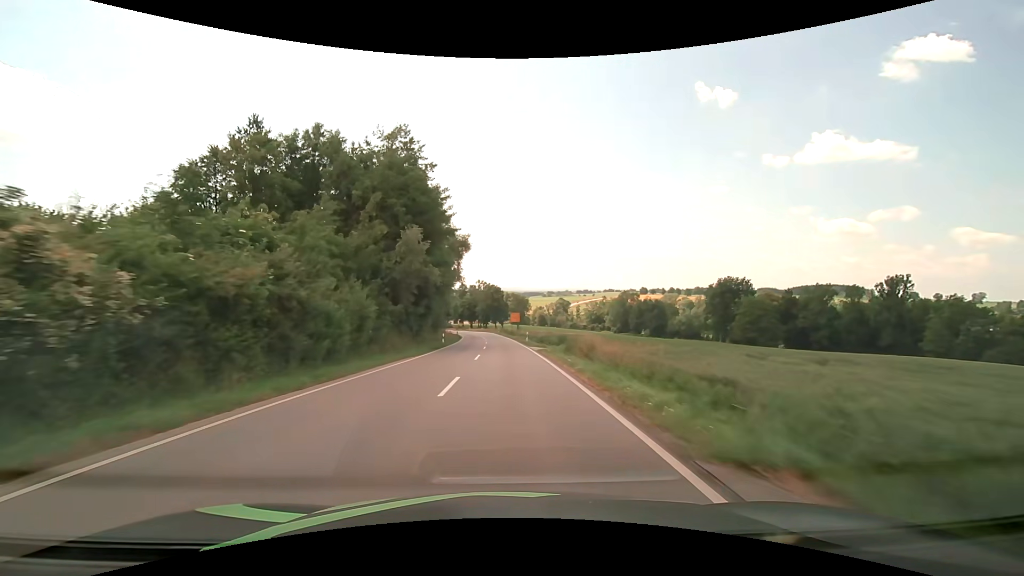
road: secondary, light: Day
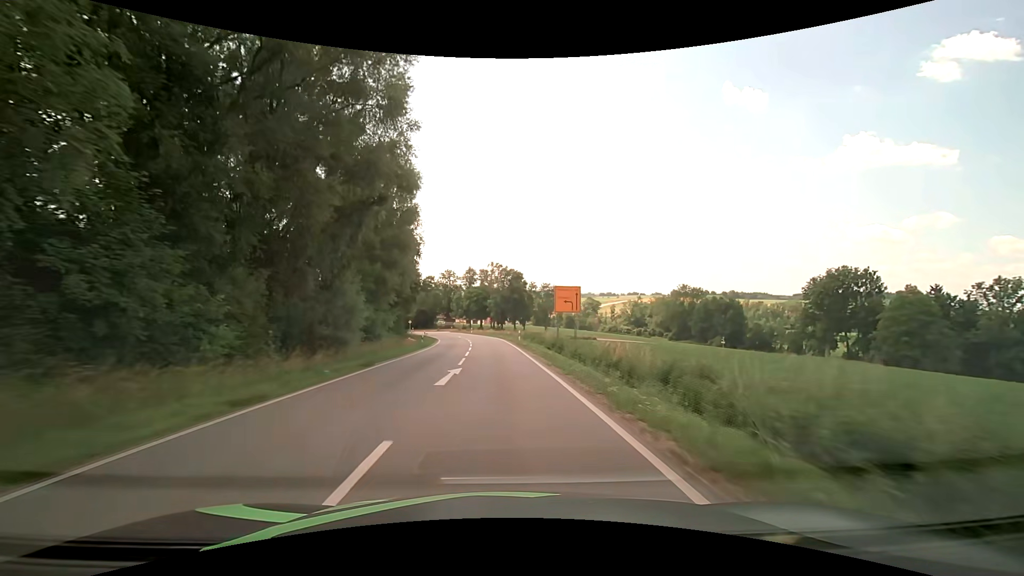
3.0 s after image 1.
(-0.9, +54.0) m; -3°
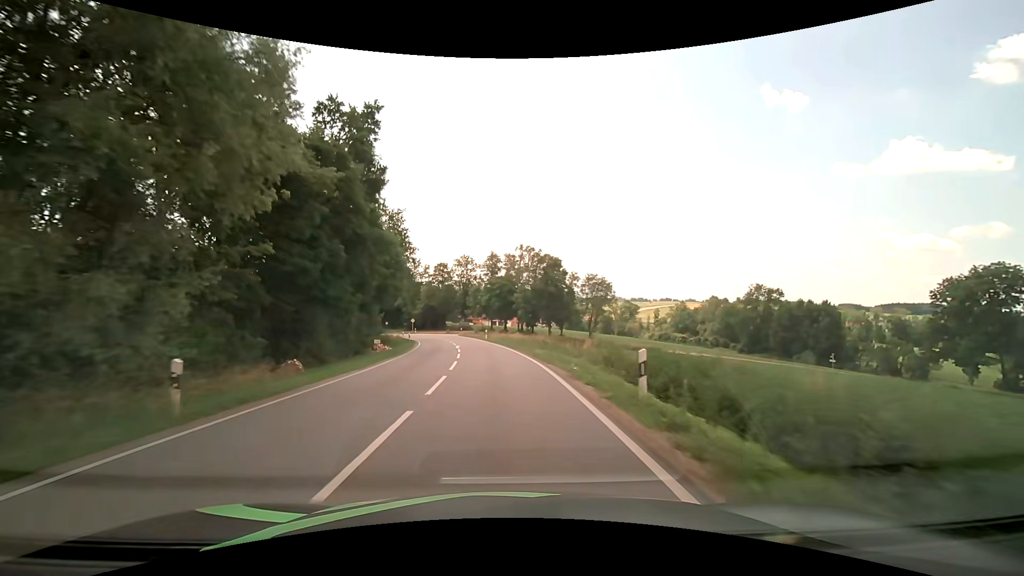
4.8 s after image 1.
(-0.6, +32.0) m; -3°
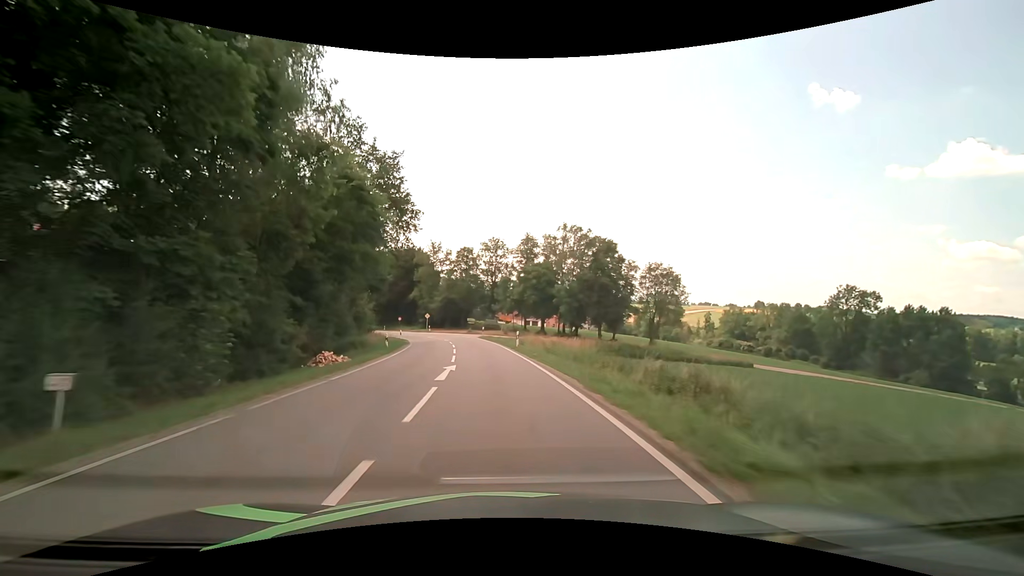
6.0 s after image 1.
(-0.7, +21.2) m; -4°
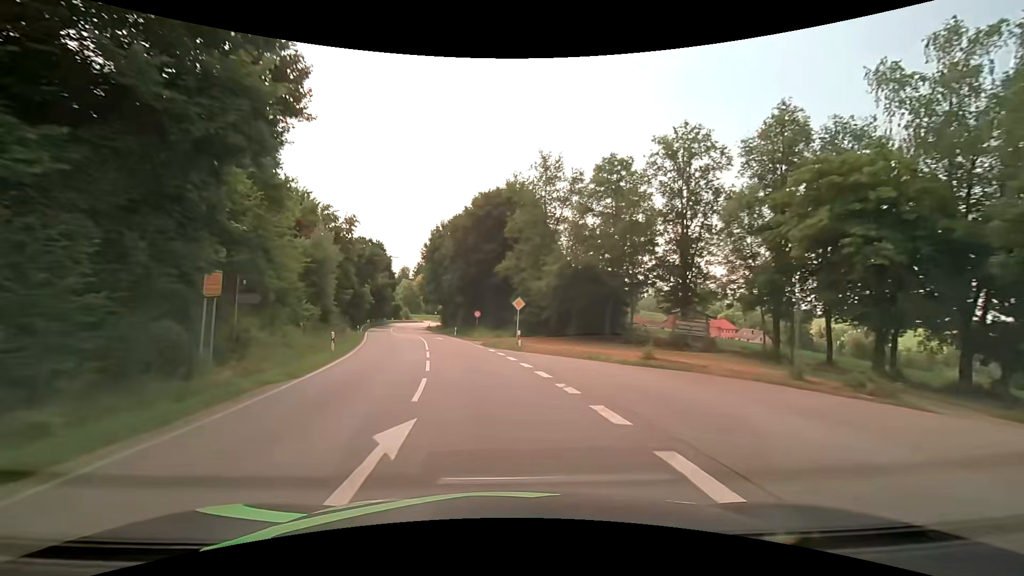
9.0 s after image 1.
(-5.4, +52.1) m; -14°
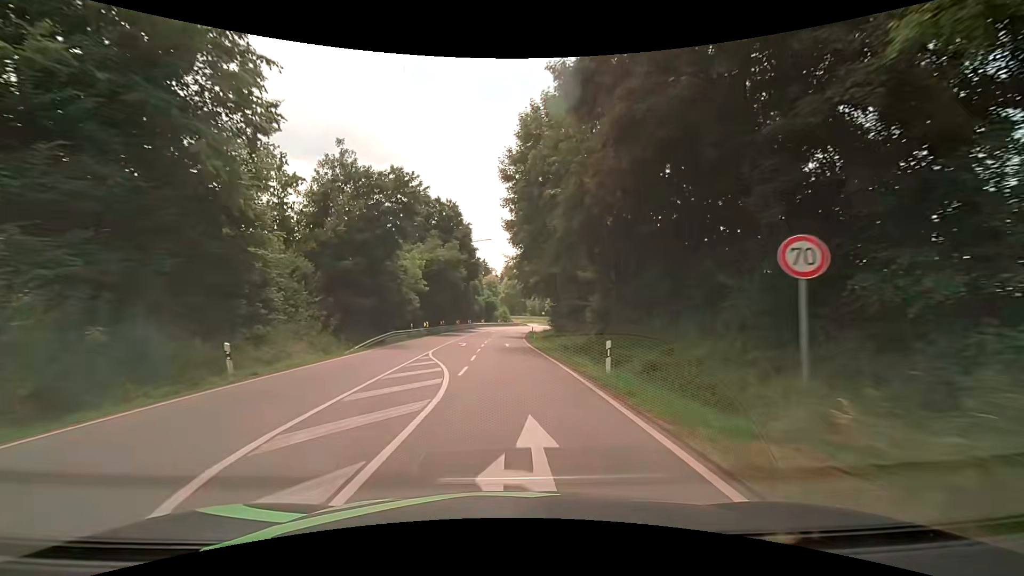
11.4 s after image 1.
(-5.2, +41.4) m; -13°
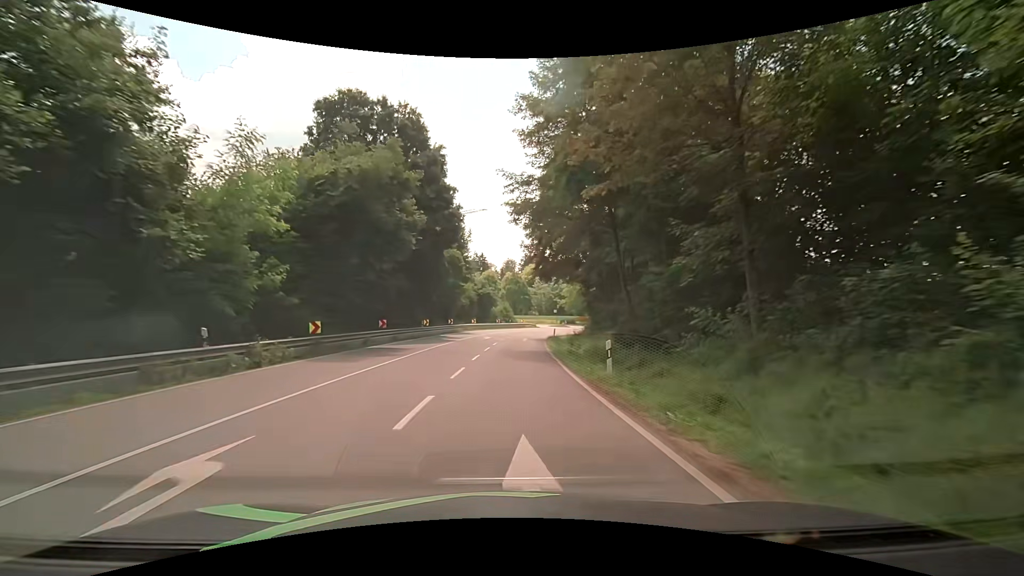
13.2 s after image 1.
(-0.3, +31.1) m; -1°
